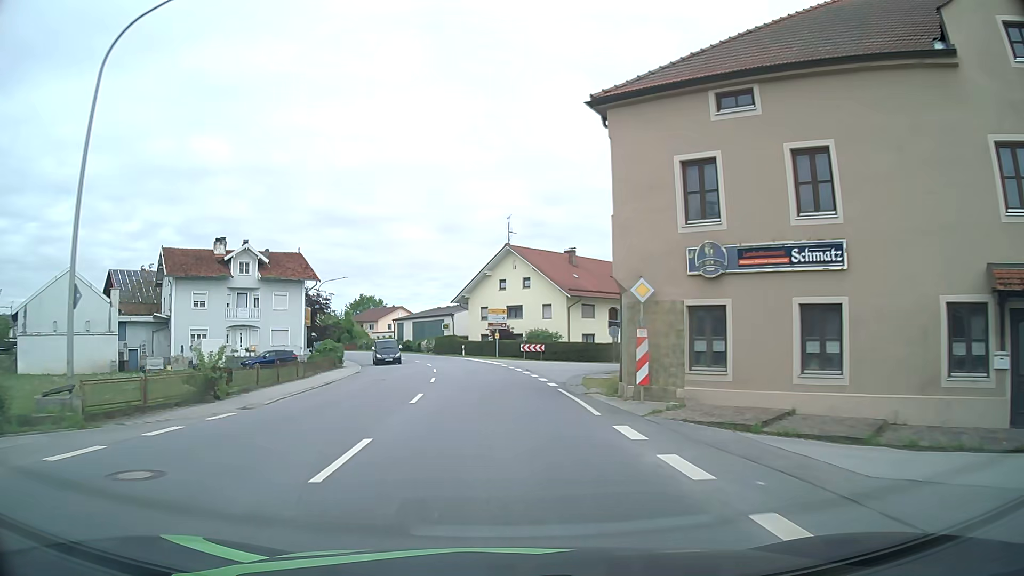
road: primary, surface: asphalt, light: Day
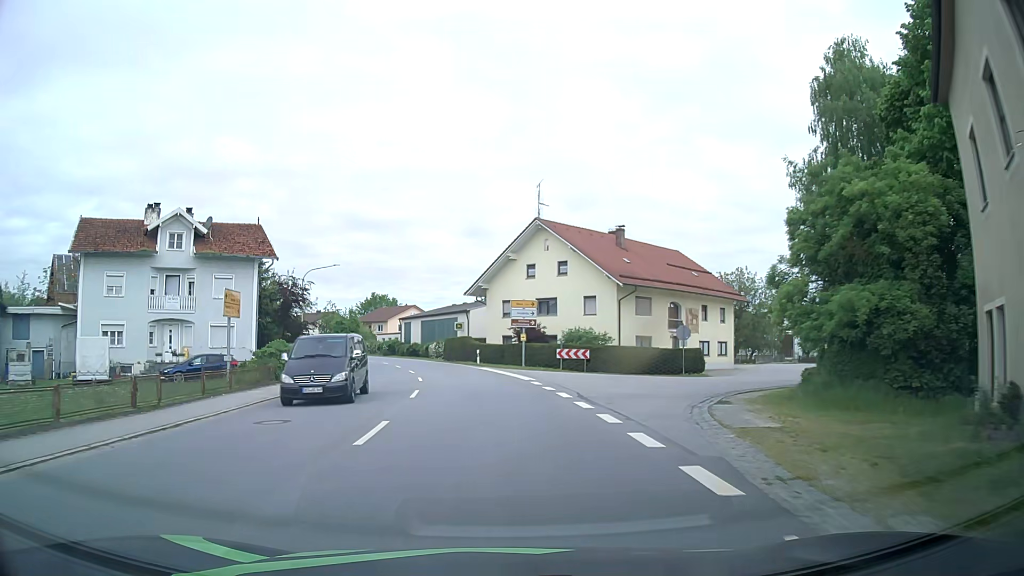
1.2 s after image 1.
(-0.2, +15.3) m; -2°
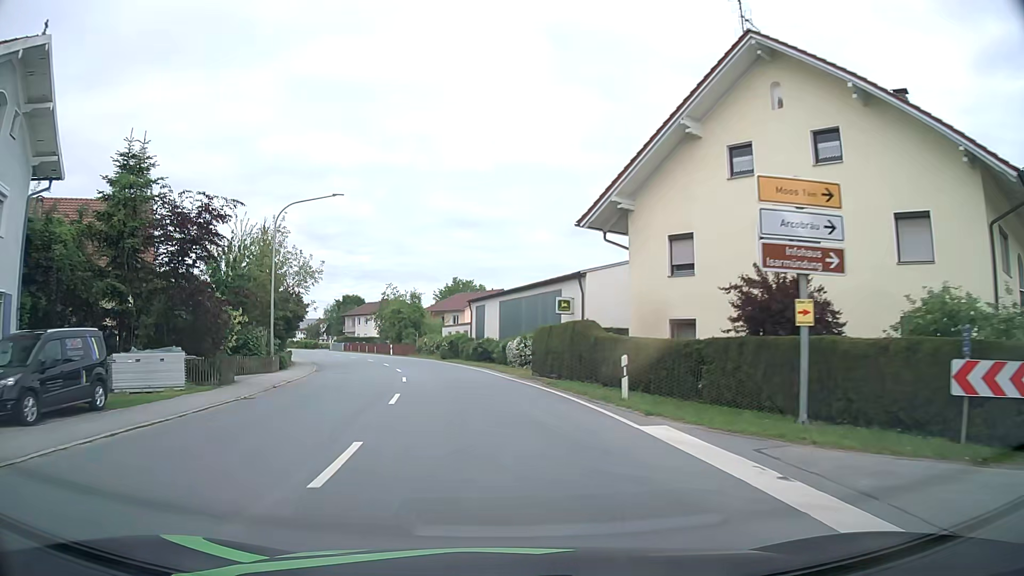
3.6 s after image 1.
(-1.9, +30.3) m; -8°
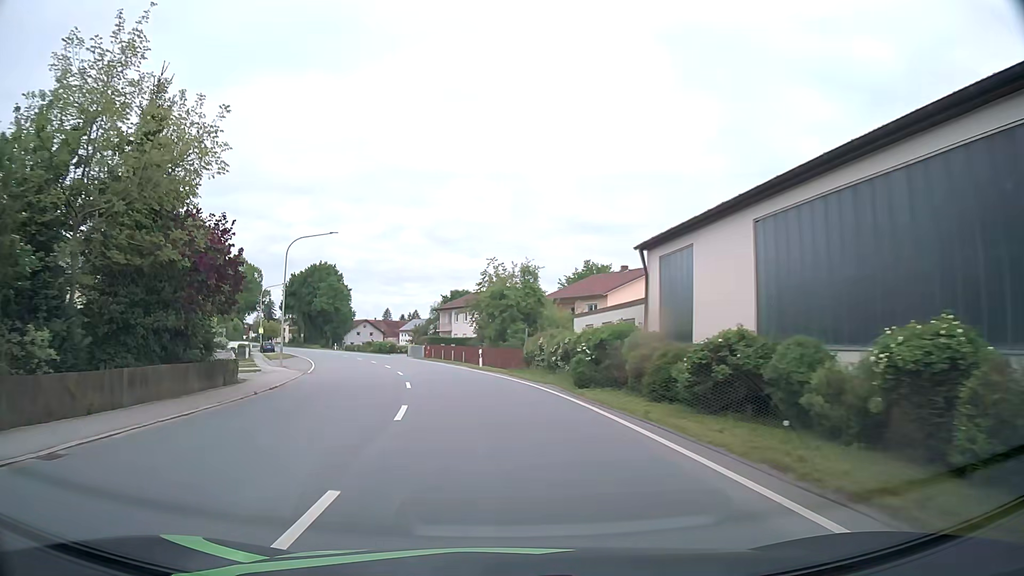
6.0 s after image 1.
(-2.9, +30.2) m; -11°
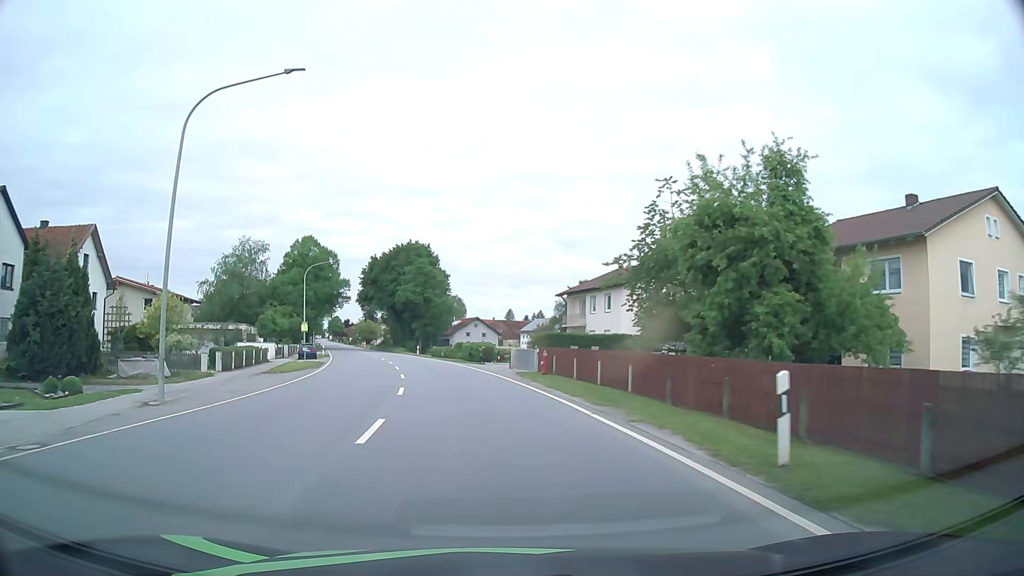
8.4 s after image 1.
(-2.7, +30.3) m; -10°
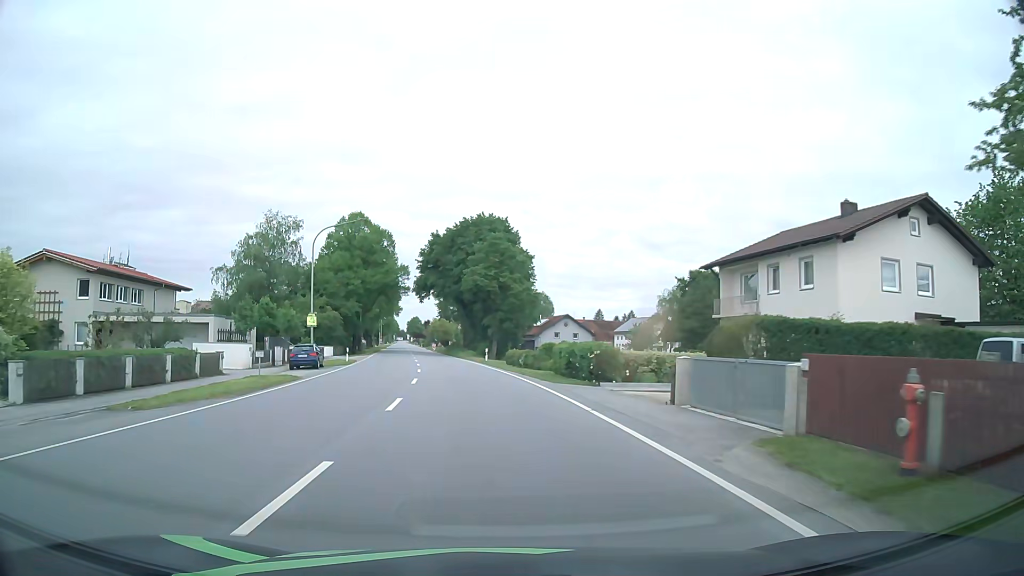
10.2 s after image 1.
(-1.6, +22.8) m; -8°
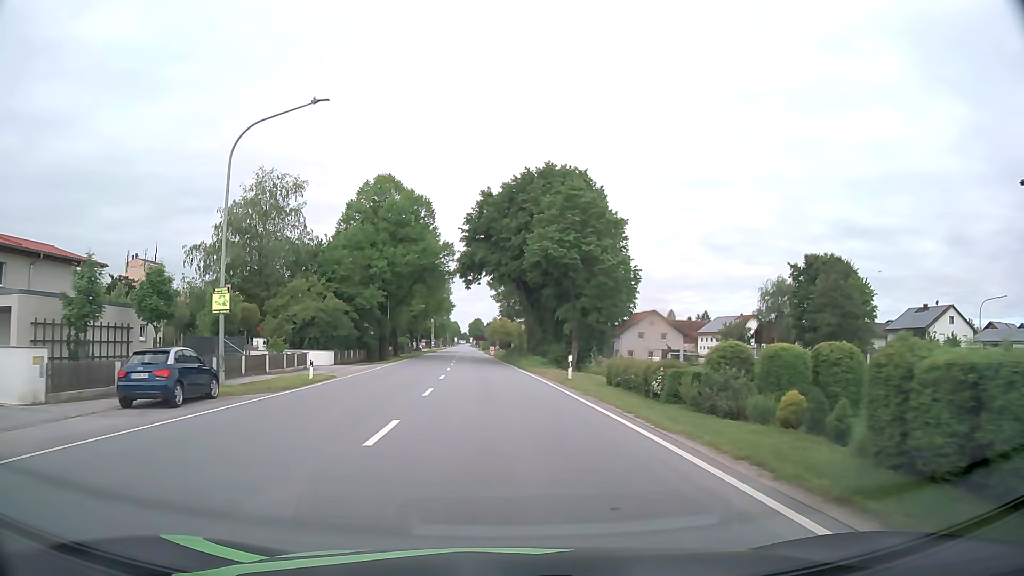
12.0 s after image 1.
(-1.2, +22.8) m; -5°
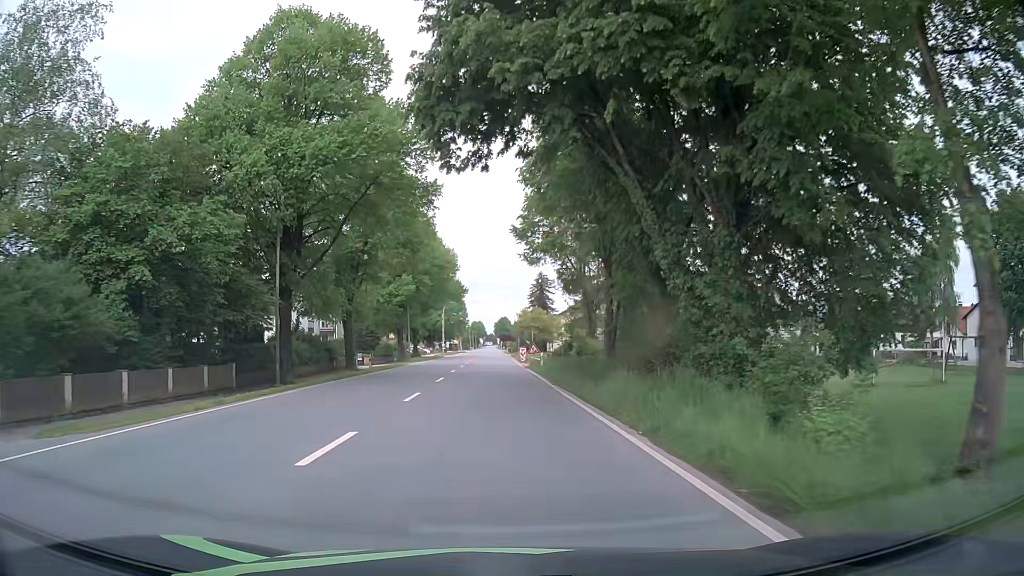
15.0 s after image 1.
(-1.1, +38.1) m; -2°
(0, +10) (0, +20) (0, +30) (-1, +40) (-1, +50) (-1, +60) (-1, +70) (-2, +80) (-2, +90) (-2, +100) m
